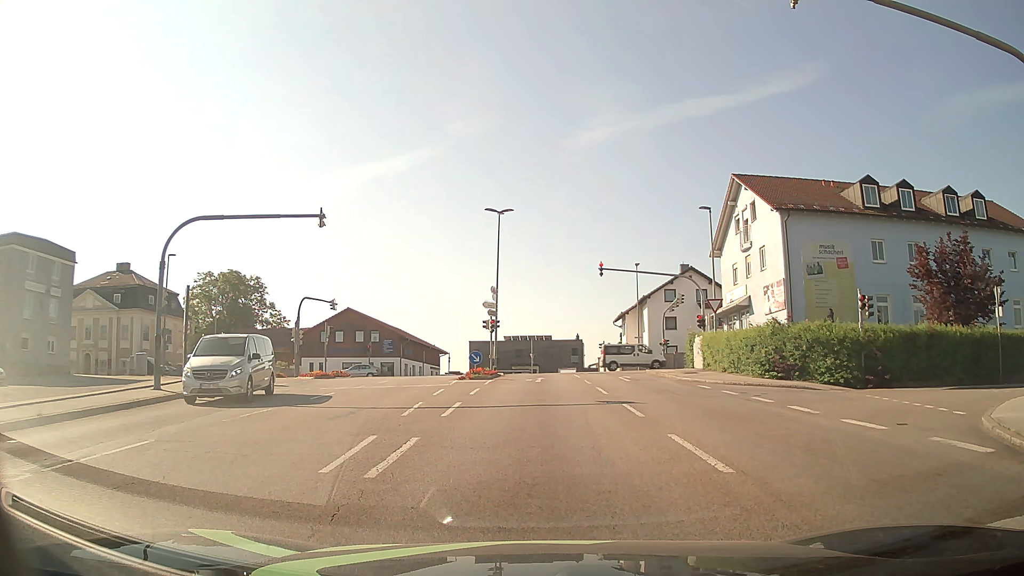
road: tertiary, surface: asphalt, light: Day
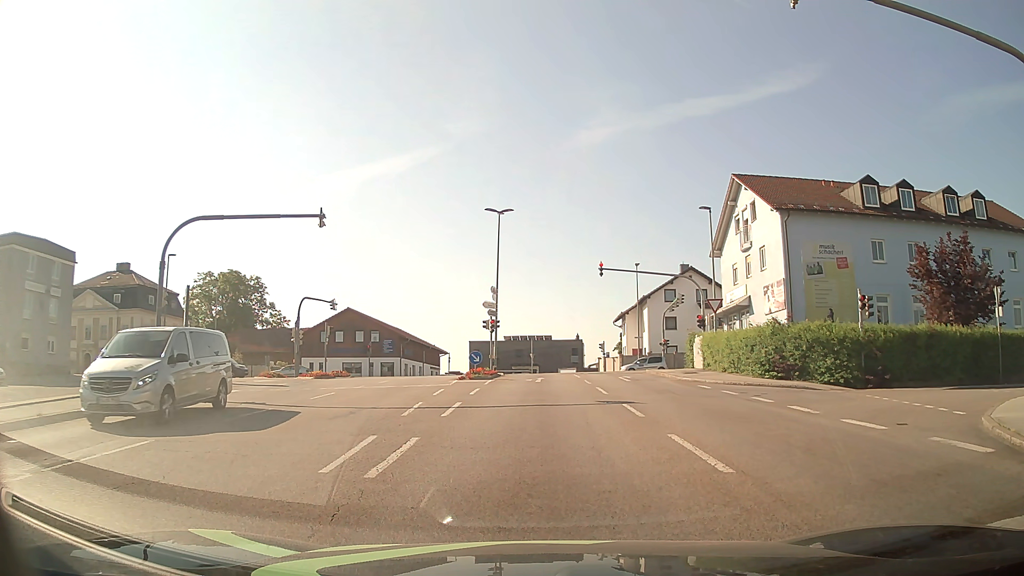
(0.0, 0.0) m; 0°
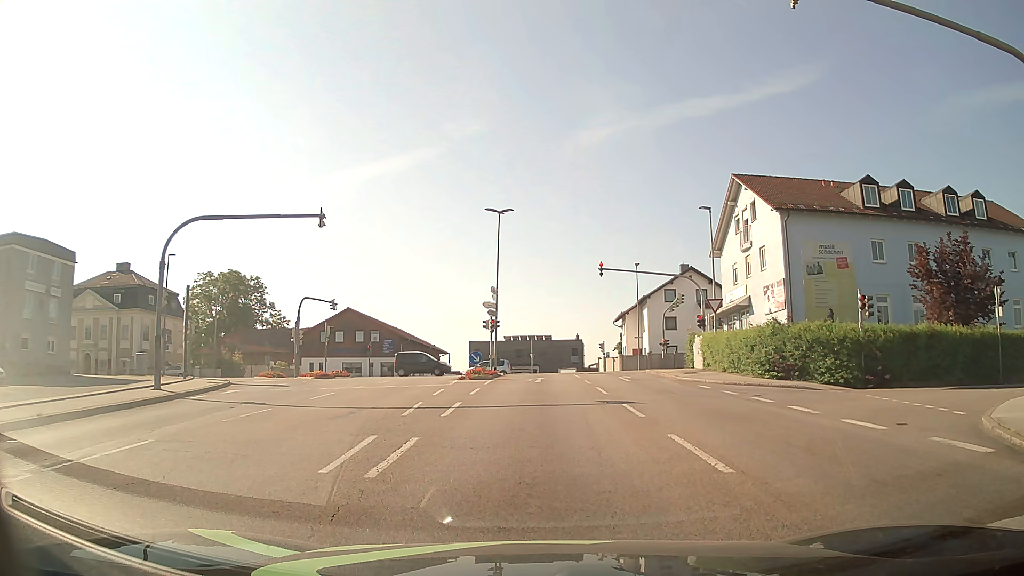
(0.0, 0.0) m; 0°
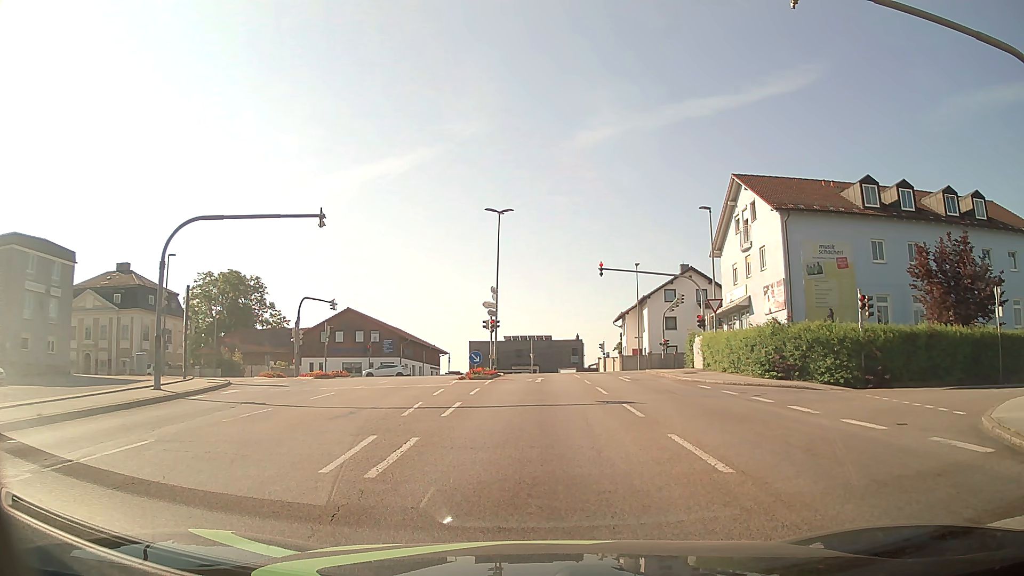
(0.0, 0.0) m; 0°
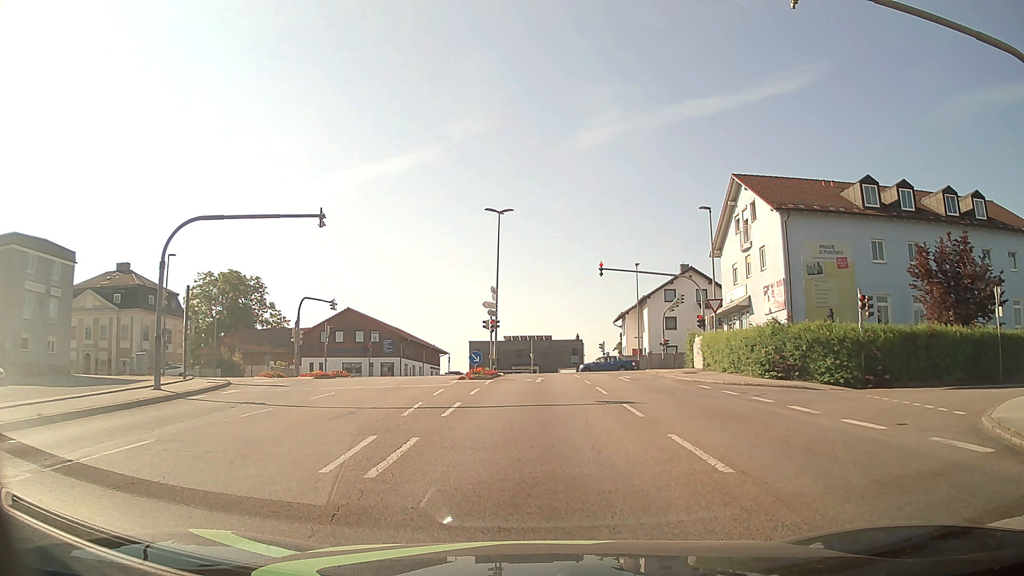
(0.0, 0.0) m; 0°
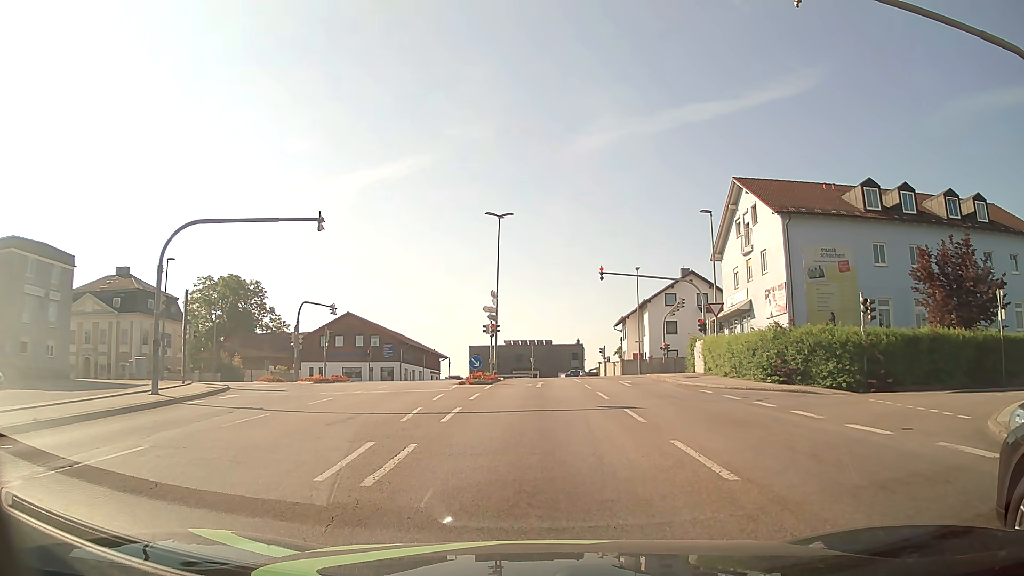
(0.0, +0.2) m; 0°
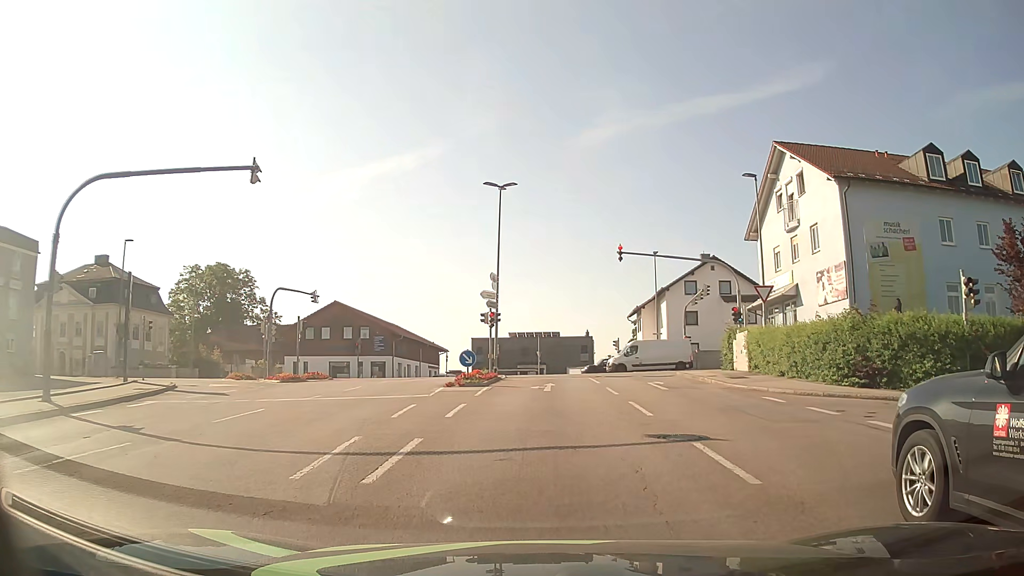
(0.0, +6.6) m; 0°
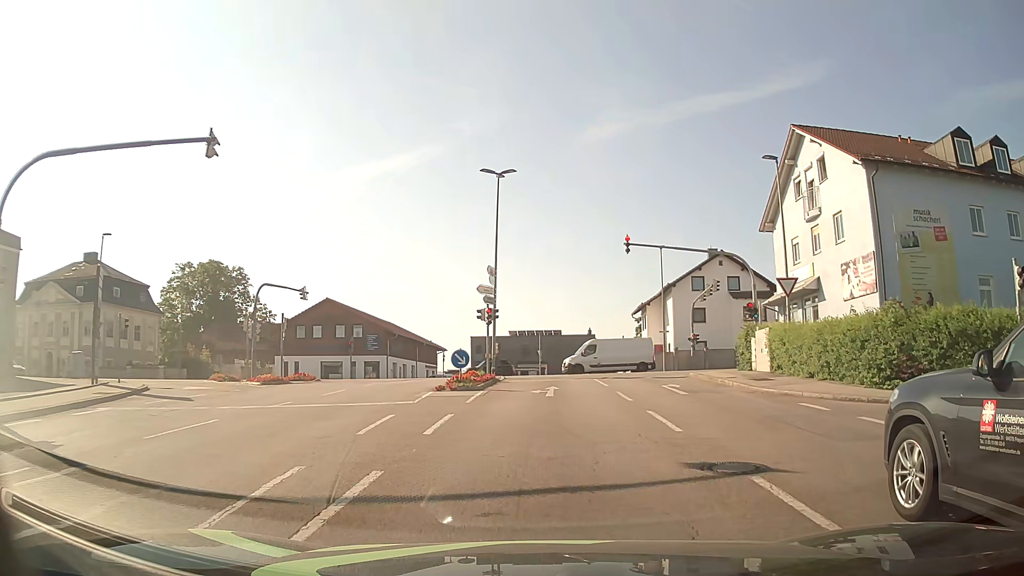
(0.0, +2.6) m; -1°
(0, +10) (0, +20) (0, +30) (-1, +40) (-7, +47) (-17, +50) (-27, +51) (-37, +52) (-47, +52) (-57, +52) m
